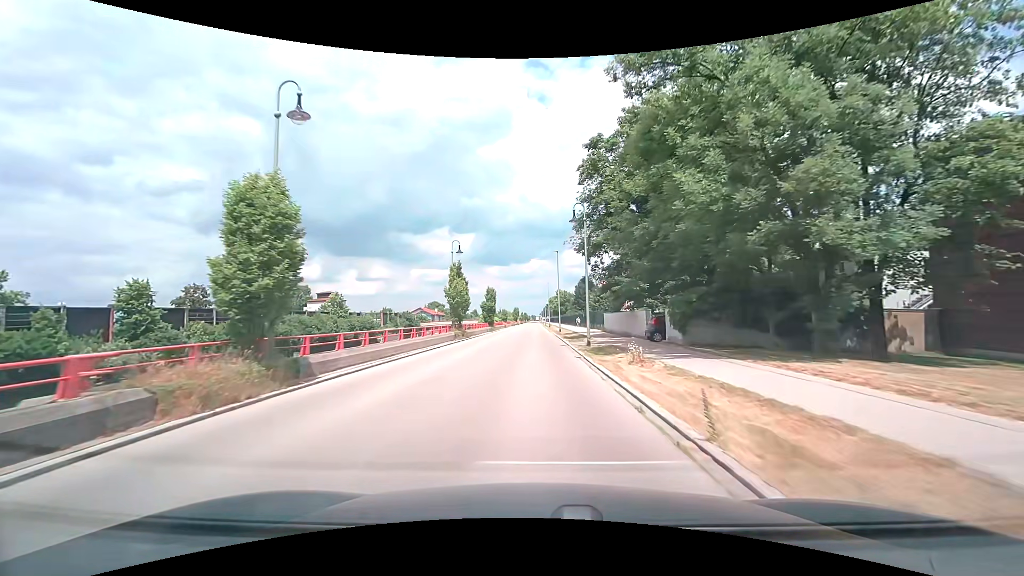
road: tertiary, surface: asphalt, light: Day
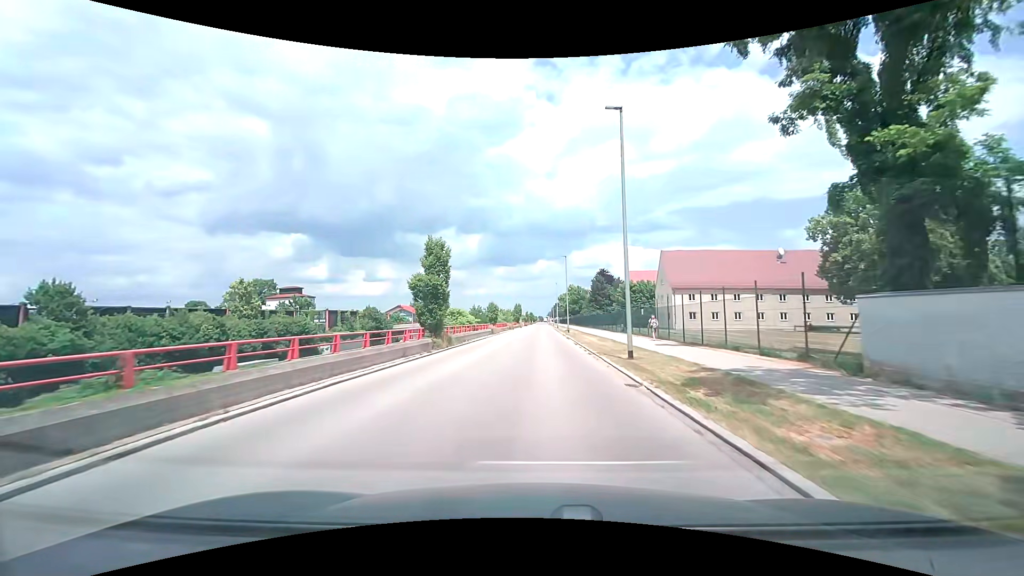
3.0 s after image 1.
(-0.2, +36.4) m; -1°
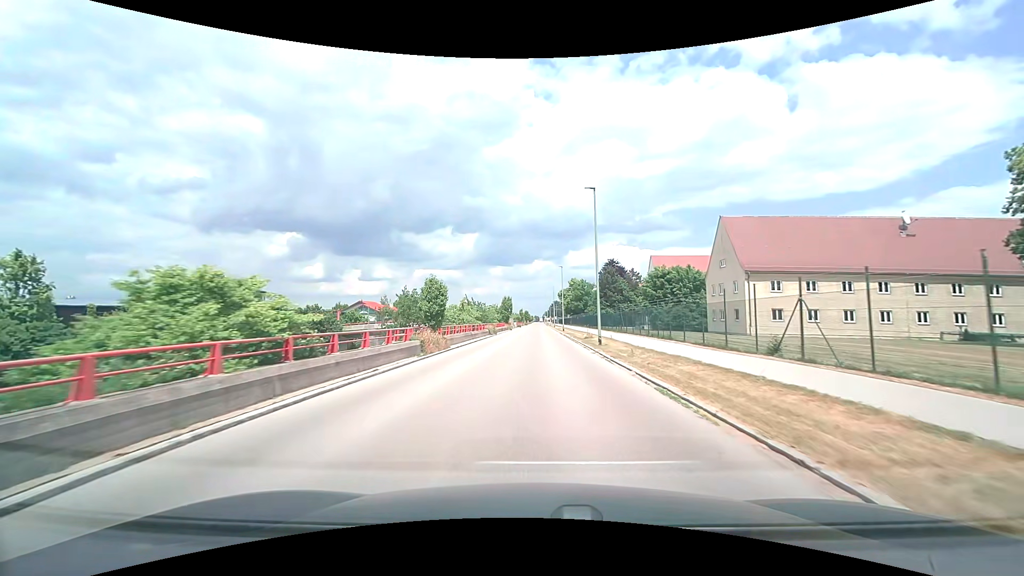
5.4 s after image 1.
(-0.1, +29.3) m; 0°
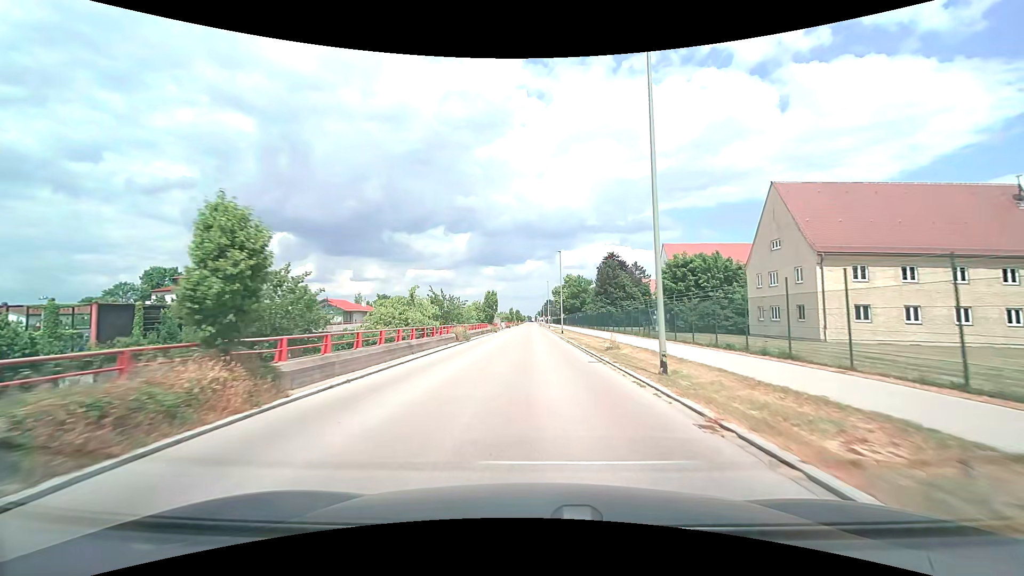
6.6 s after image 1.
(+0.3, +14.9) m; +2°
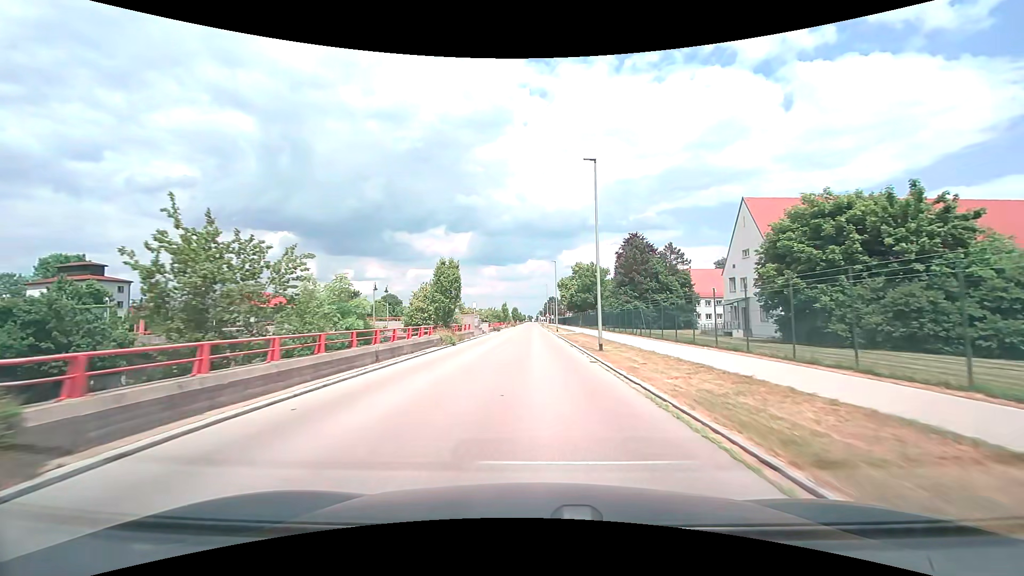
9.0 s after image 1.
(0.0, +30.4) m; 0°
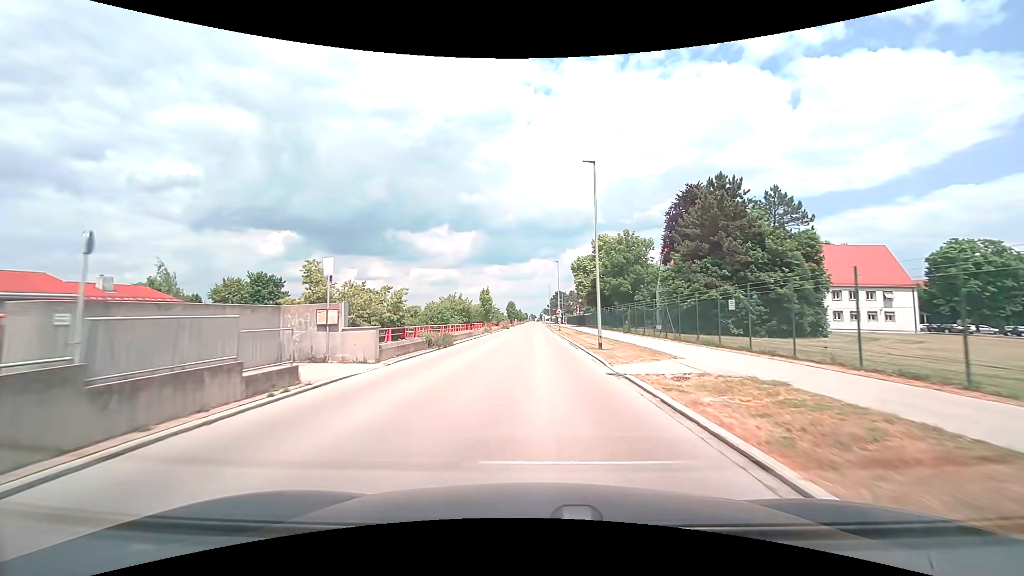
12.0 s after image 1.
(-0.1, +39.0) m; 0°
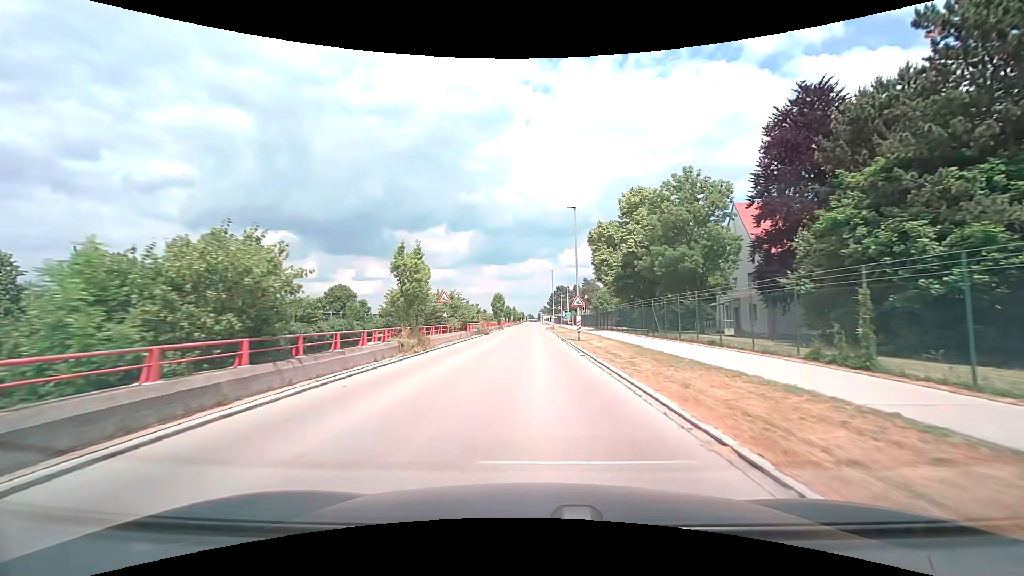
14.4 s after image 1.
(0.0, +30.1) m; 0°
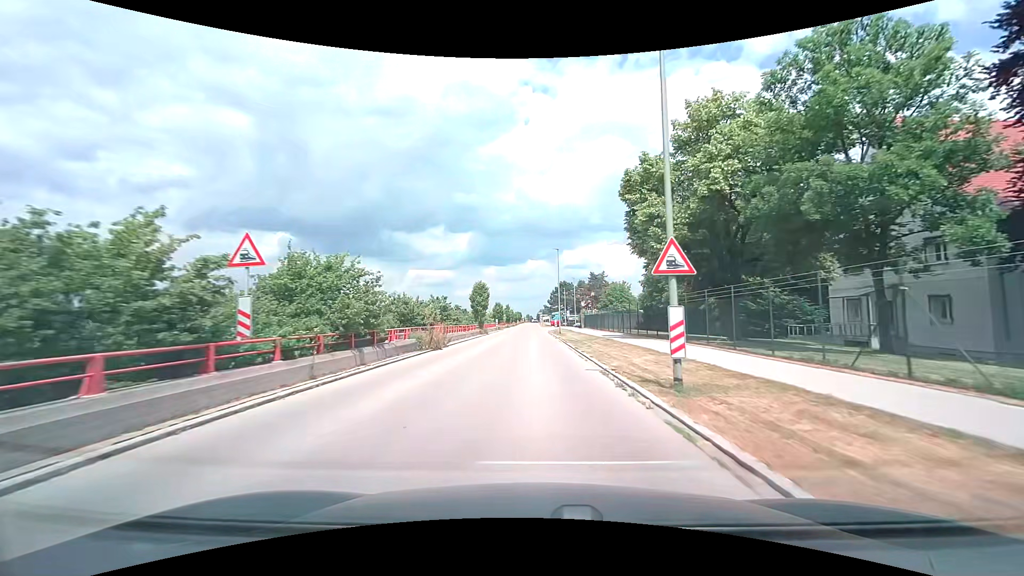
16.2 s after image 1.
(0.0, +22.5) m; 0°
(0, +10) (0, +20) (0, +30) (0, +40) (0, +50) (0, +60) (0, +70) (0, +80) (0, +90) (-1, +100) m
